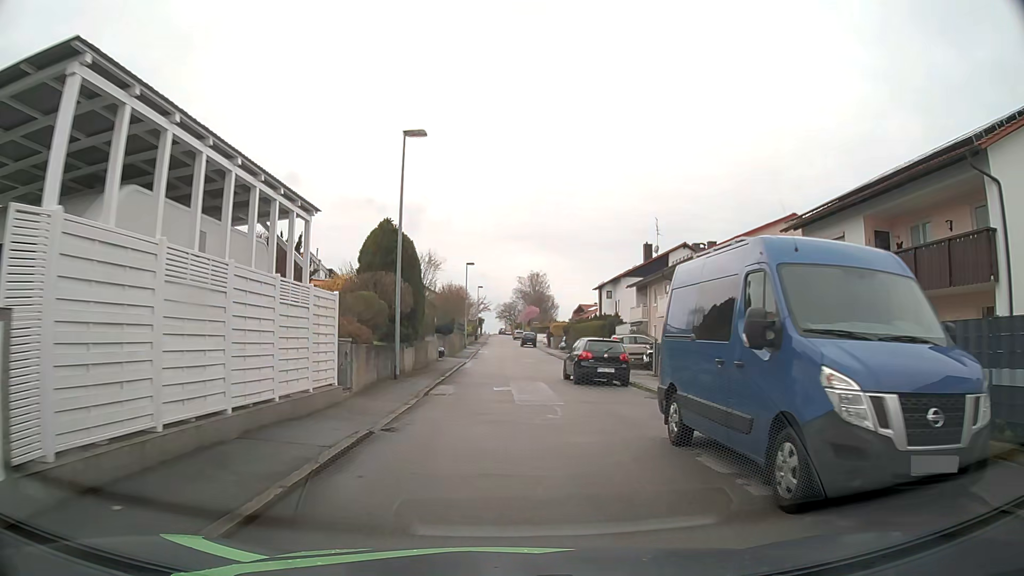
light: Day
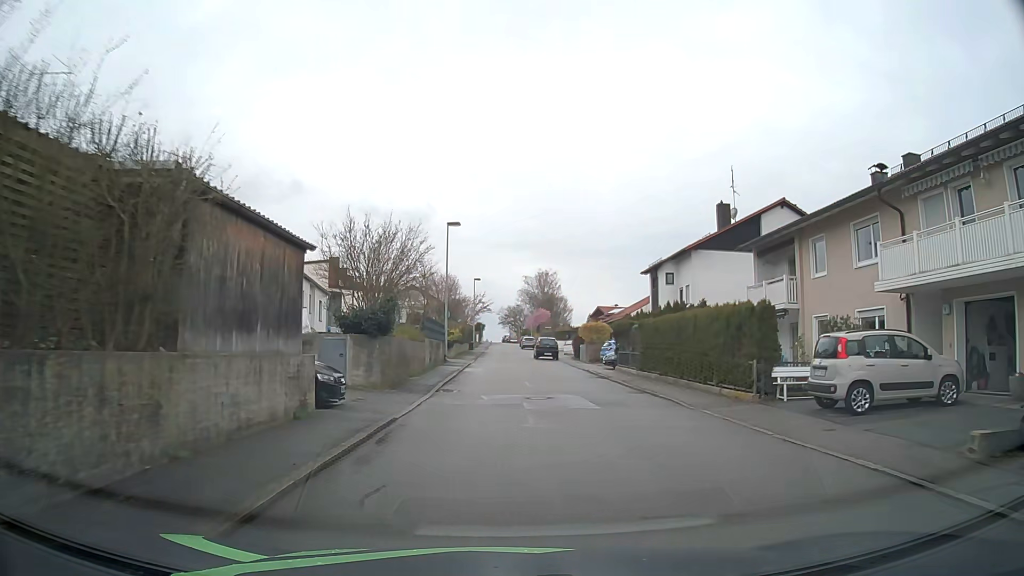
(-0.5, +25.6) m; -1°
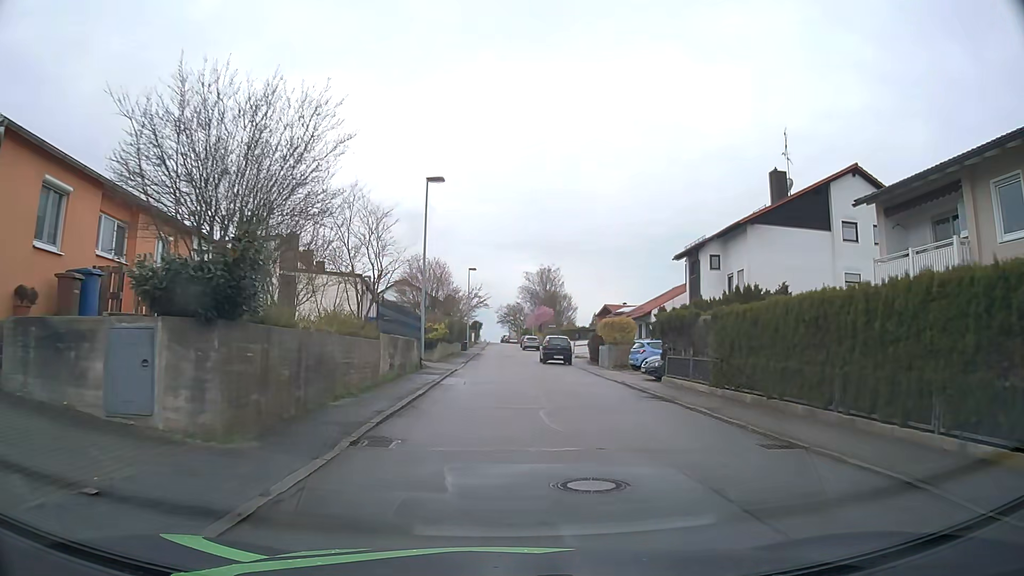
(0.0, +10.7) m; 0°
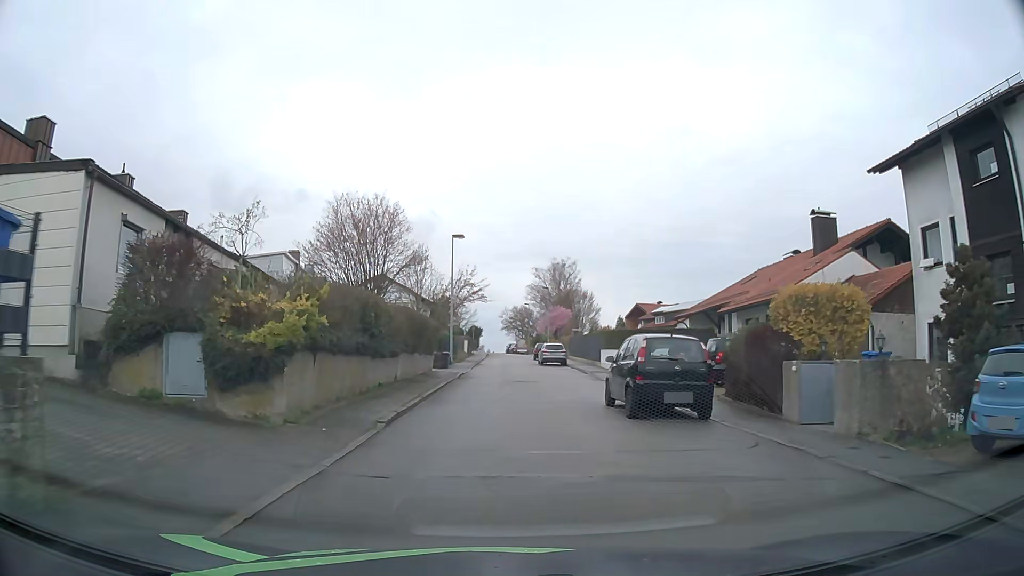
(0.0, +26.1) m; 0°
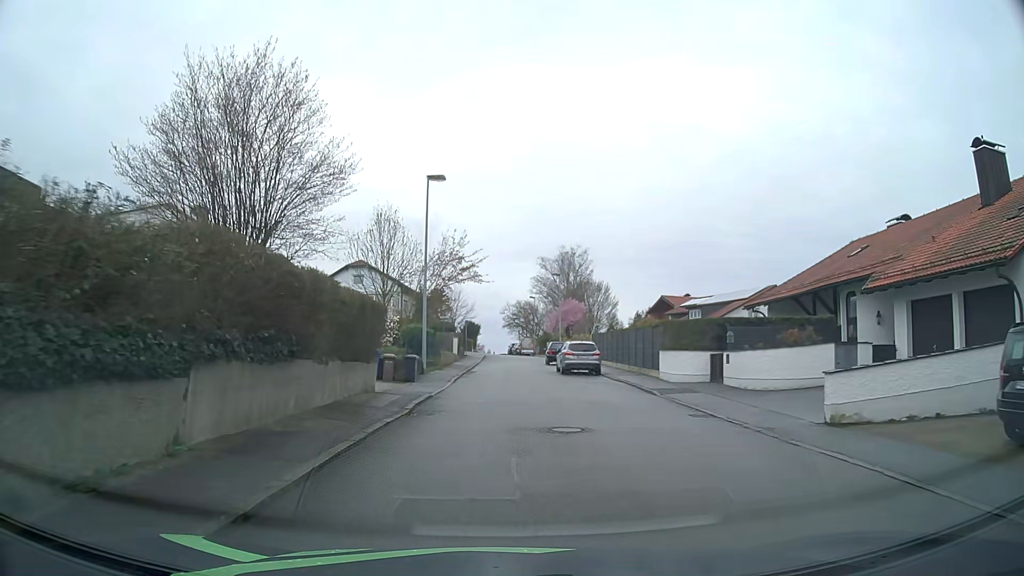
(0.0, +15.0) m; 0°
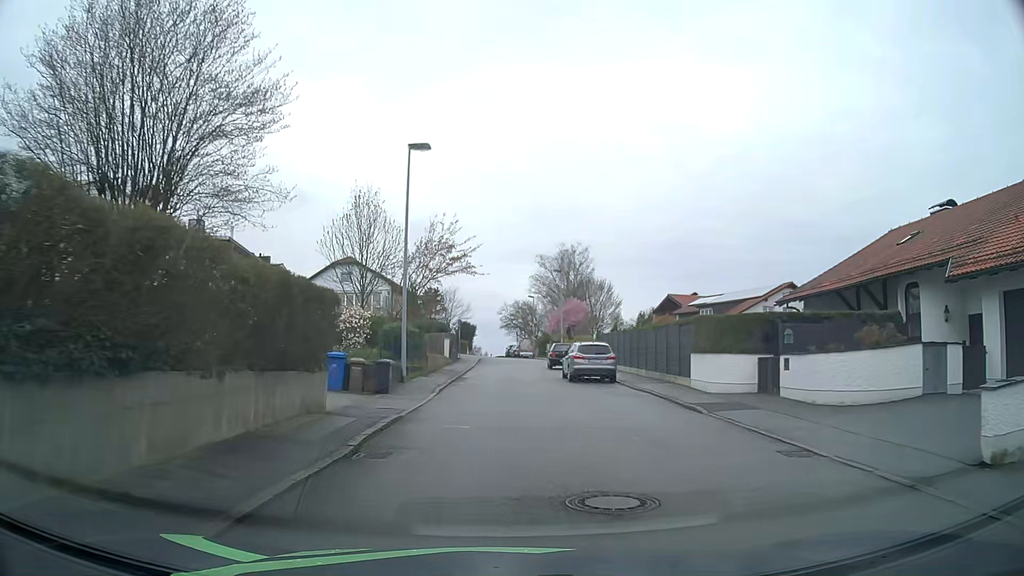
(0.0, +4.8) m; 0°
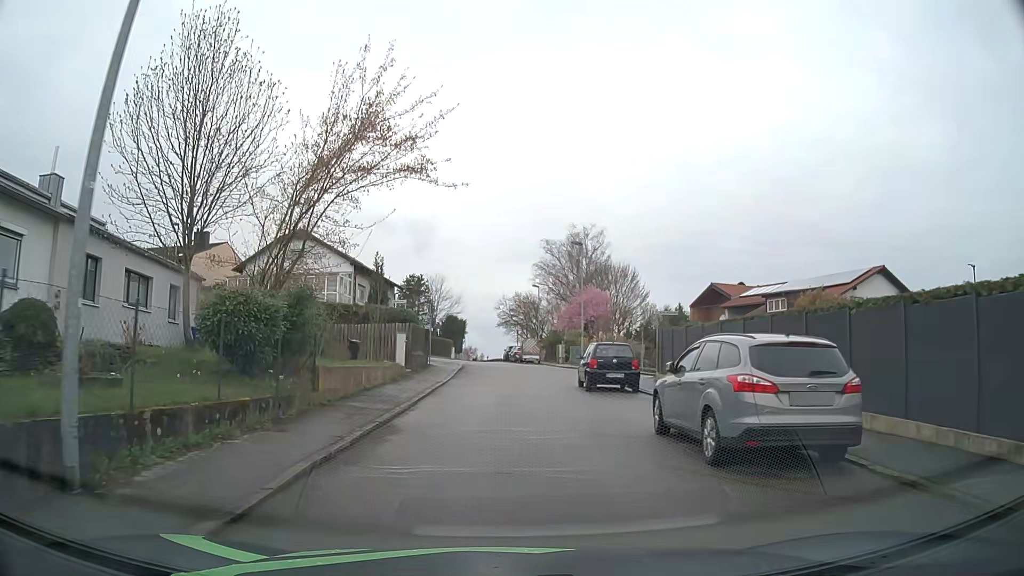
(0.0, +17.6) m; -1°
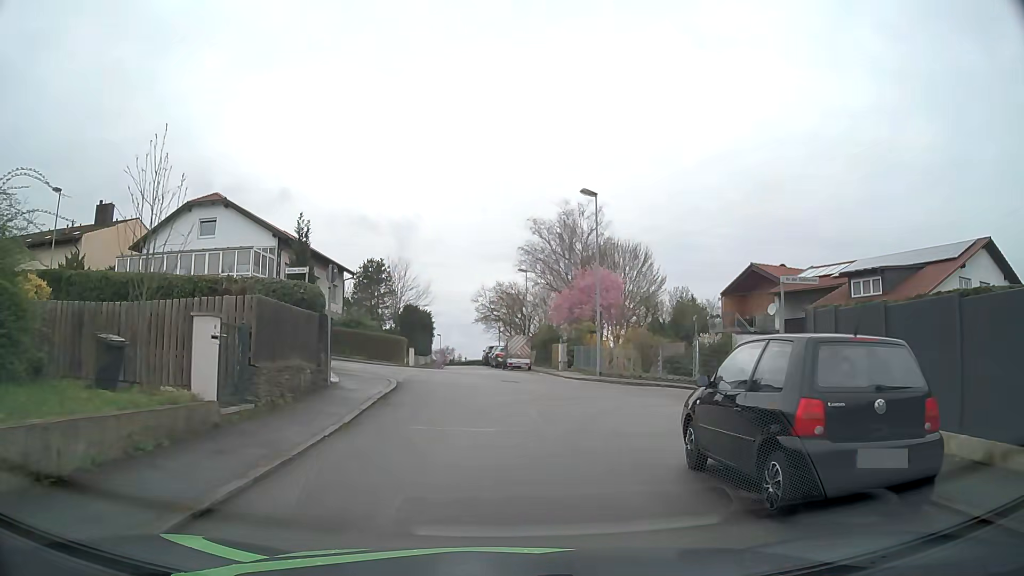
(+0.3, +14.8) m; +2°
